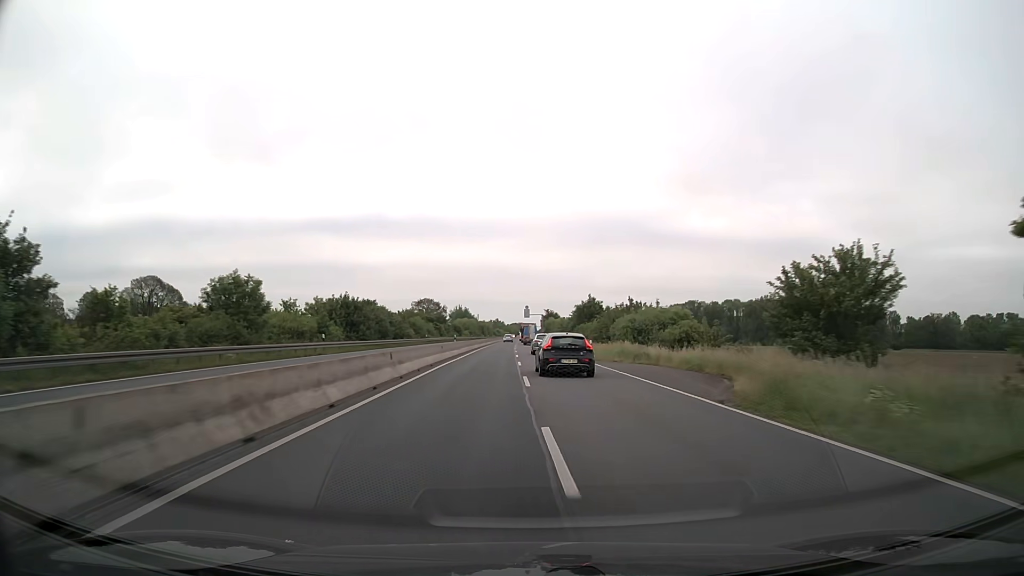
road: trunk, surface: asphalt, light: Day
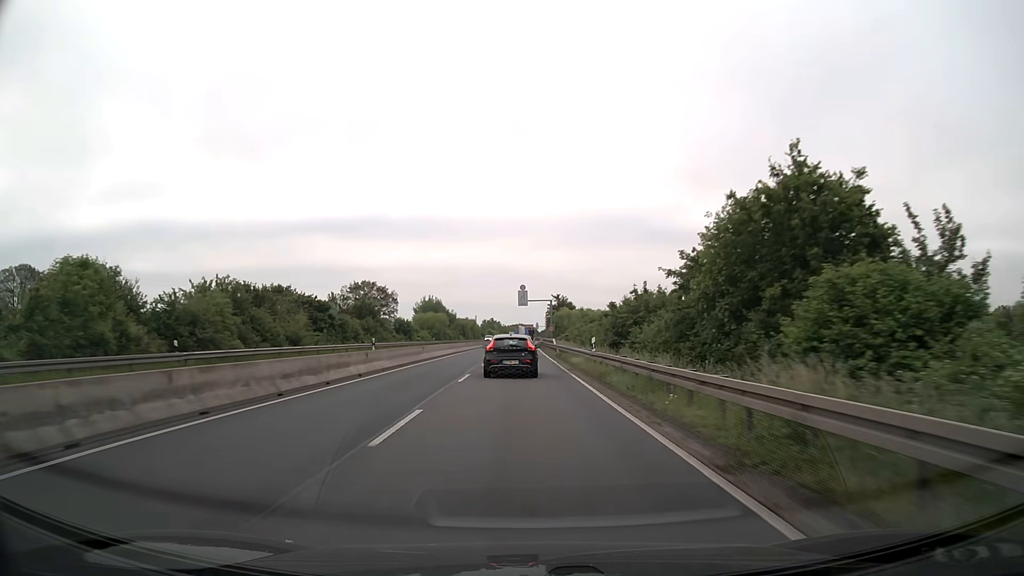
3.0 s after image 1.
(+0.6, +68.9) m; 0°
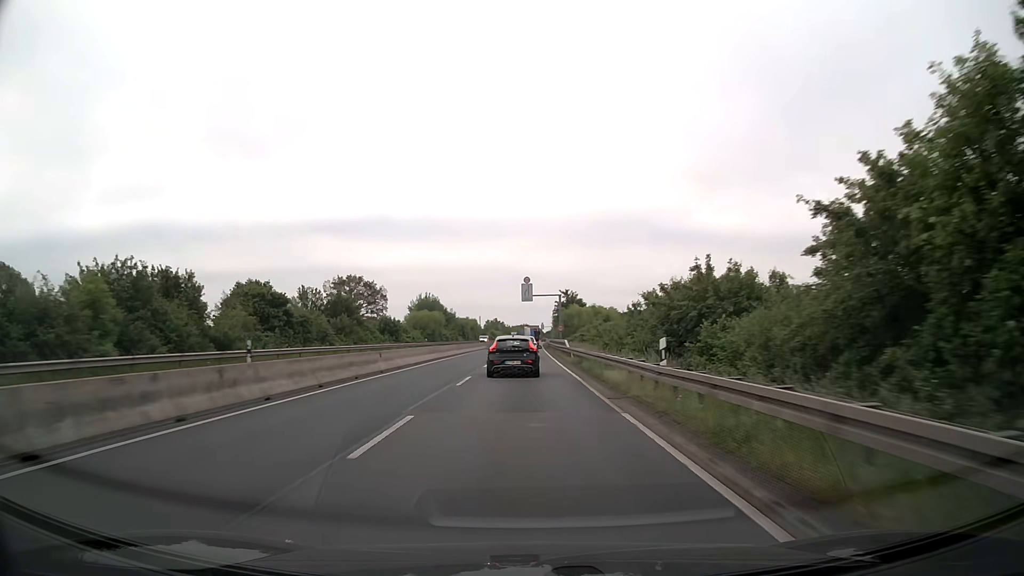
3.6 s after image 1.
(-0.1, +12.9) m; -1°
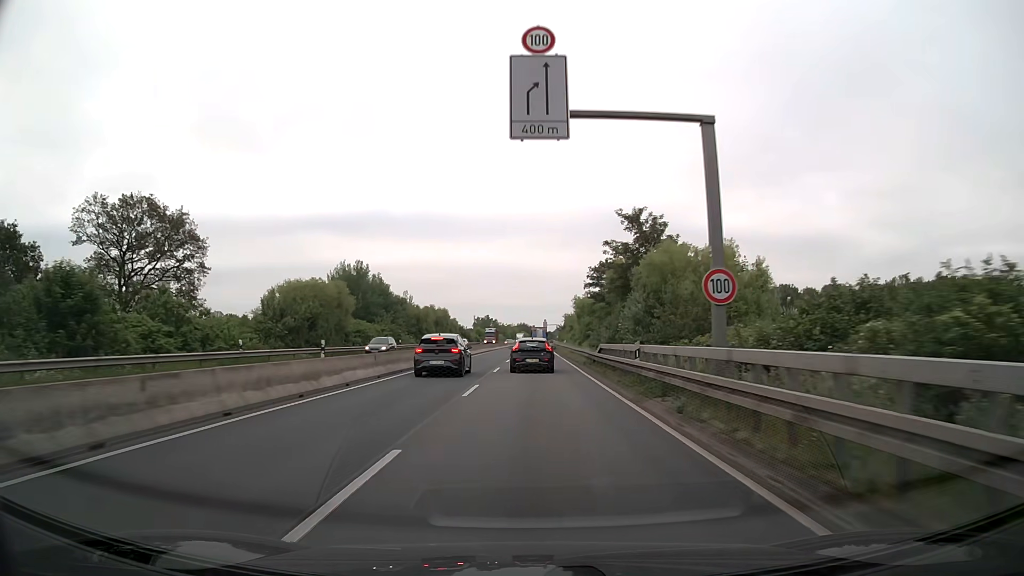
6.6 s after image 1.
(-0.3, +63.4) m; 0°
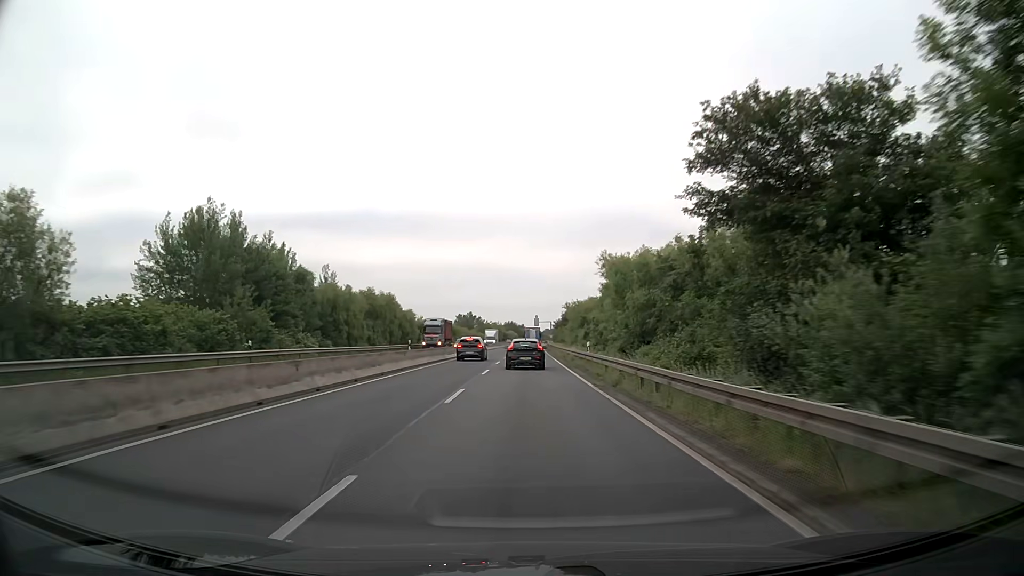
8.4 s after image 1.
(+0.3, +37.6) m; +1°
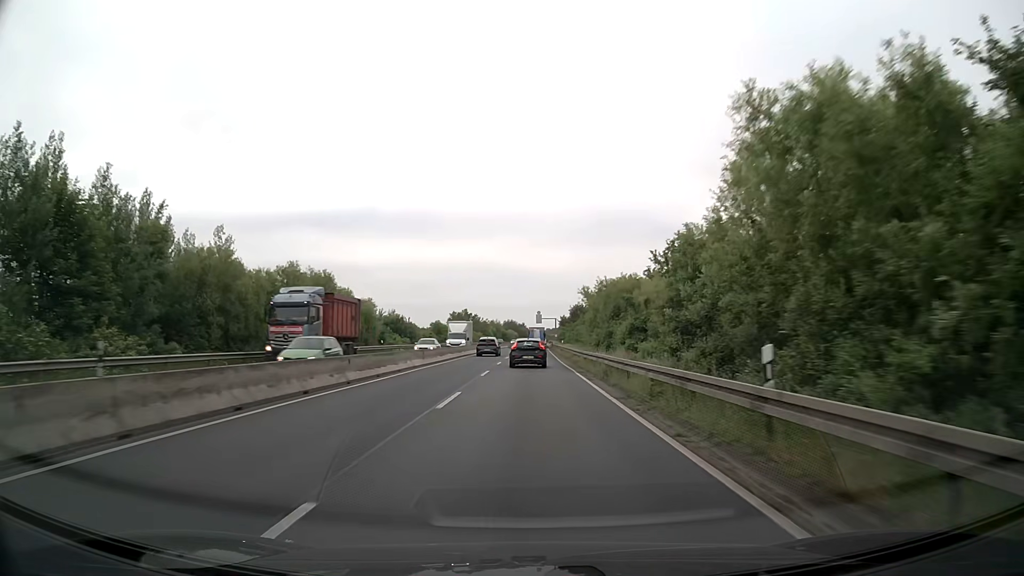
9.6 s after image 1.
(0.0, +25.3) m; 0°
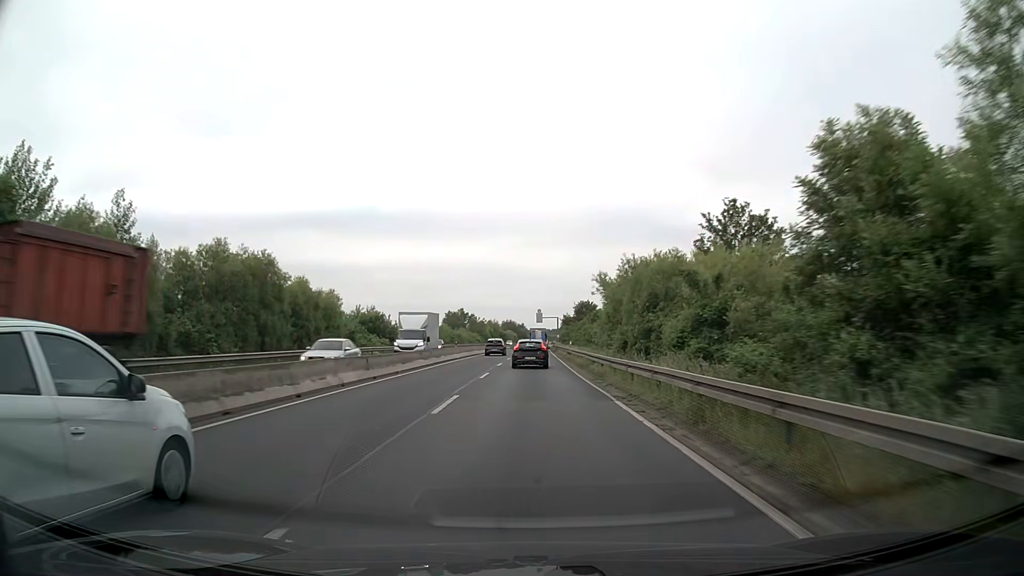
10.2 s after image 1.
(0.0, +12.8) m; 0°
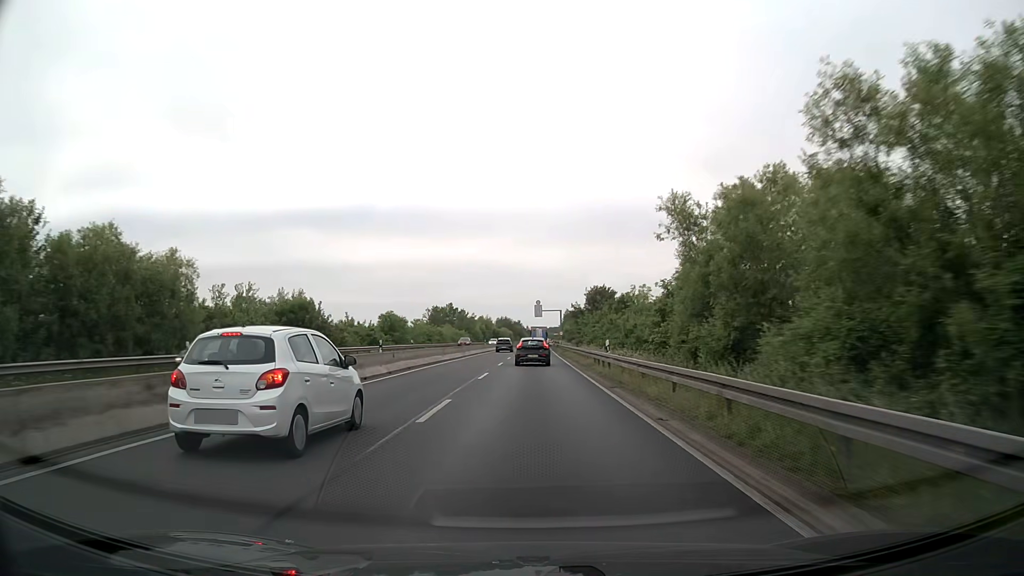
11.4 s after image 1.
(+0.1, +25.7) m; 0°
(0, +10) (0, +20) (0, +30) (0, +40) (0, +50) (0, +60) (0, +70) (+1, +80) (+1, +90) (+1, +100) m
